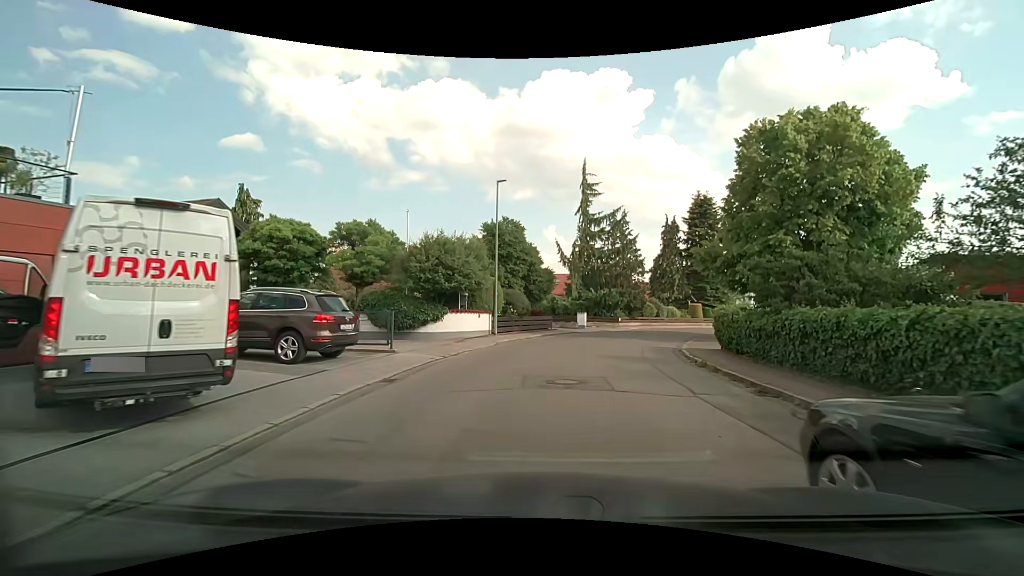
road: residential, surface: asphalt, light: Day
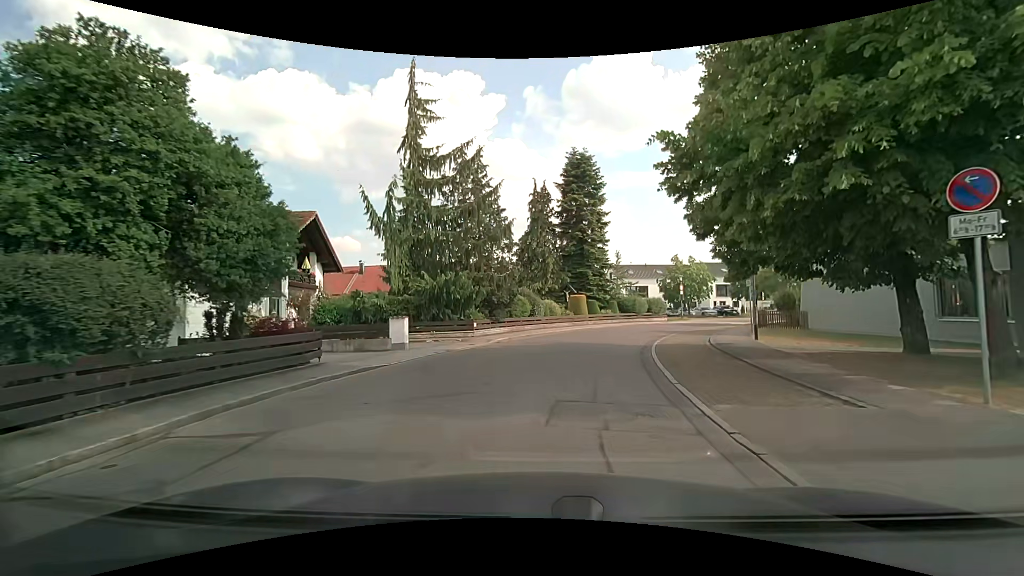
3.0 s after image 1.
(+2.8, +18.4) m; +16°
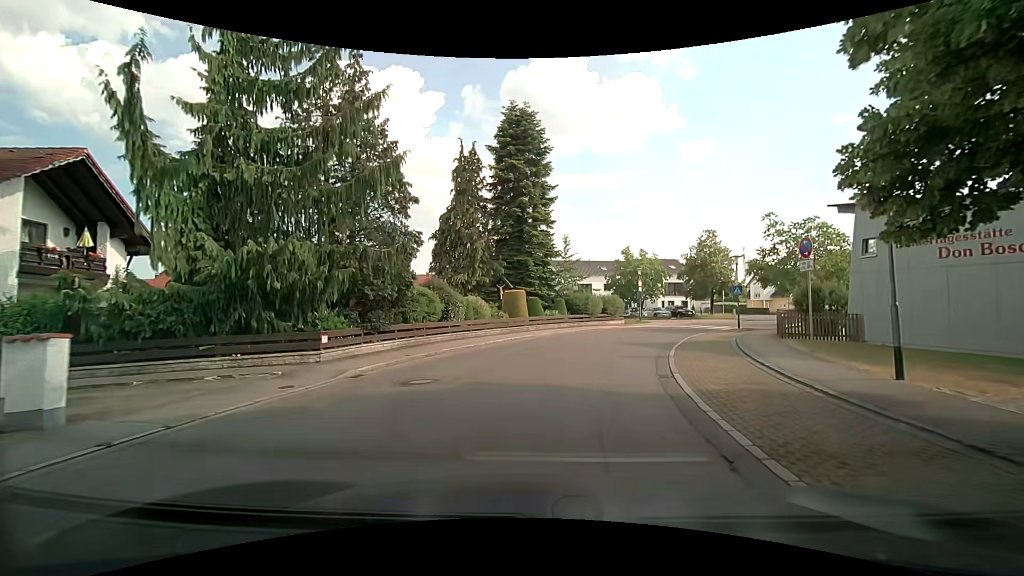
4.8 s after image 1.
(+0.6, +10.9) m; +6°
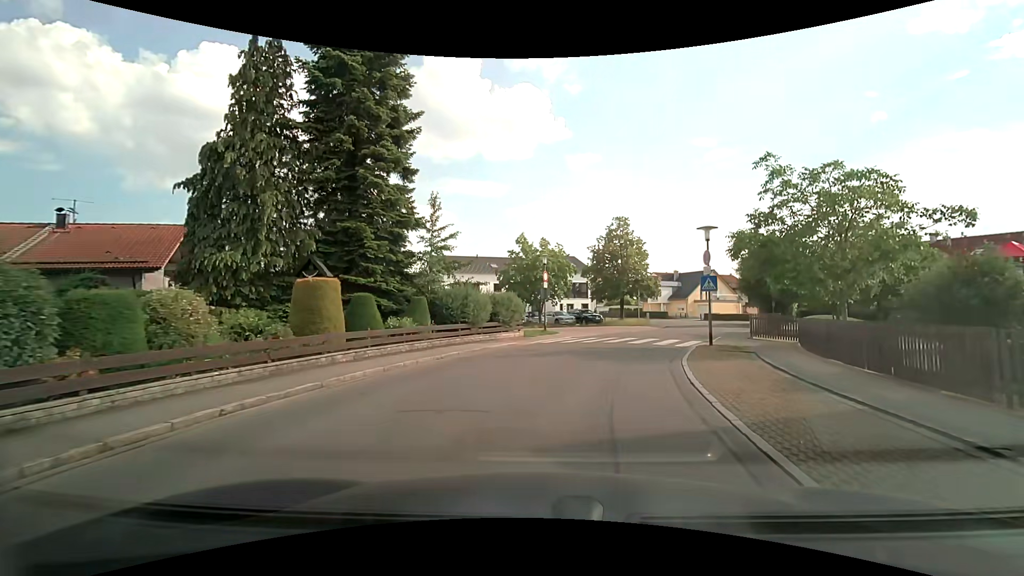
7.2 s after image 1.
(+1.7, +14.2) m; +13°
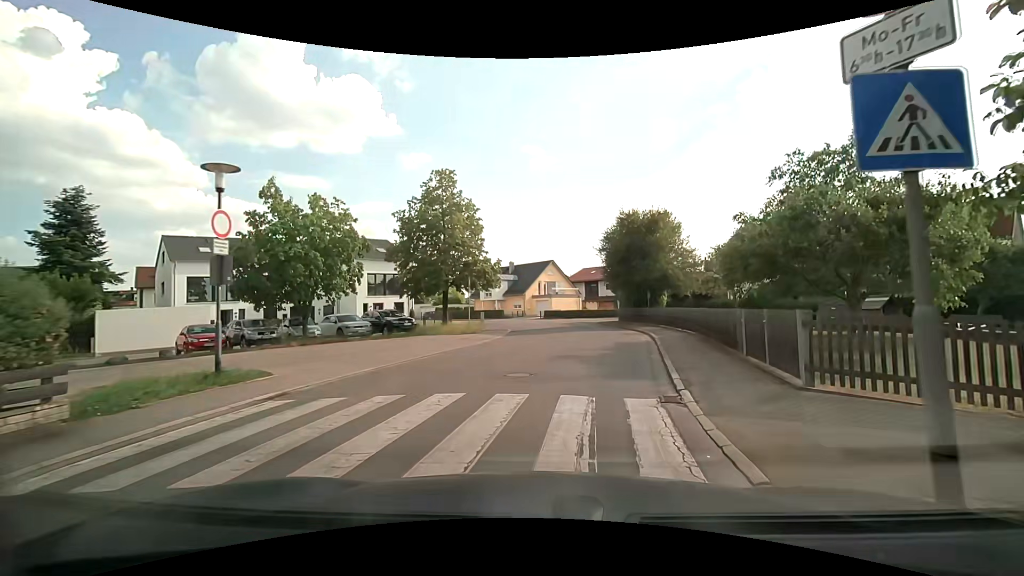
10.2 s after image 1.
(+2.9, +17.1) m; +20°
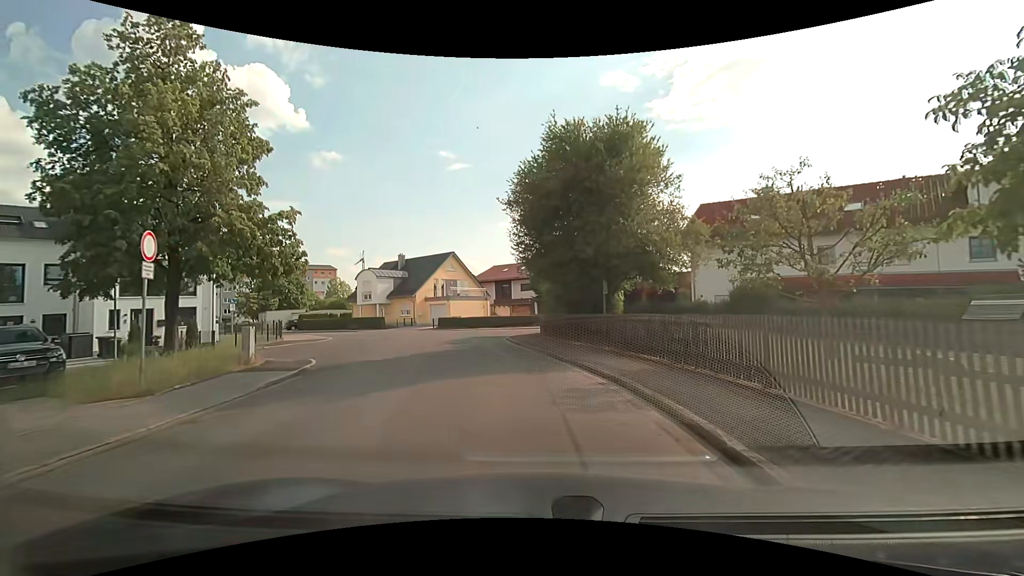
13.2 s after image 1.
(+1.9, +17.1) m; +9°
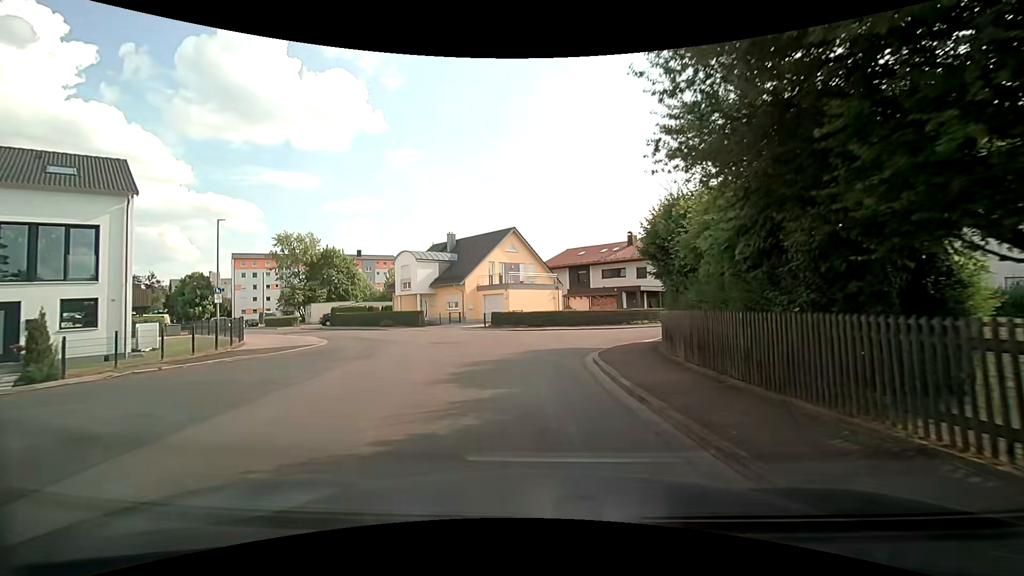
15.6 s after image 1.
(-0.9, +13.6) m; -8°
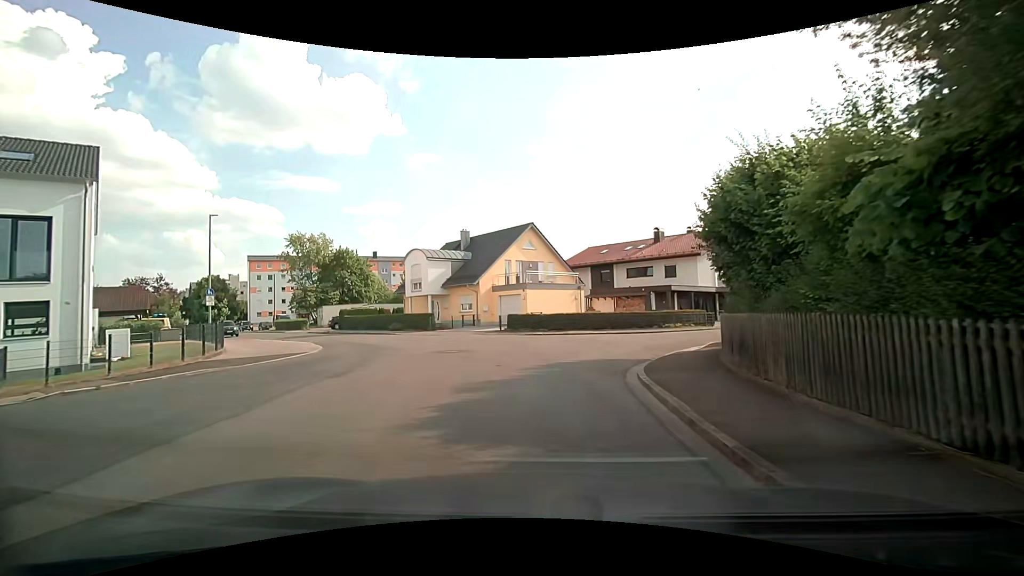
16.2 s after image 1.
(-0.1, +3.2) m; -3°
